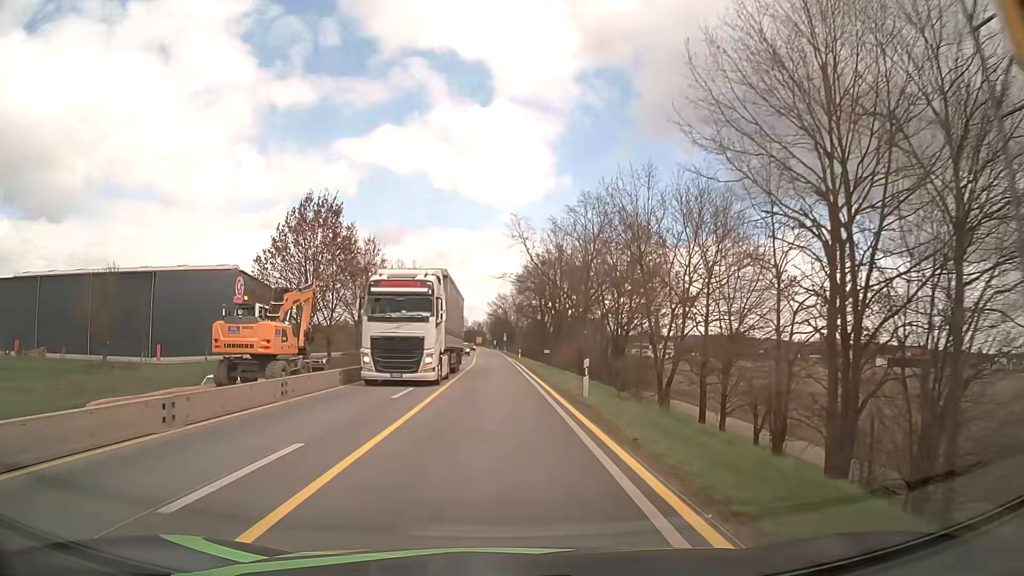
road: primary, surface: asphalt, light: Day
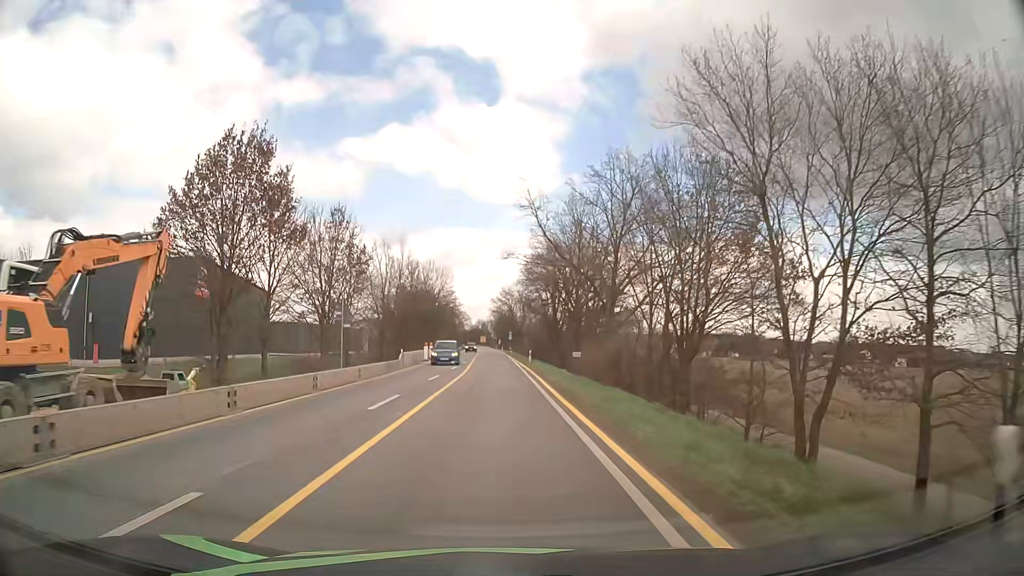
(-0.1, +15.4) m; -1°
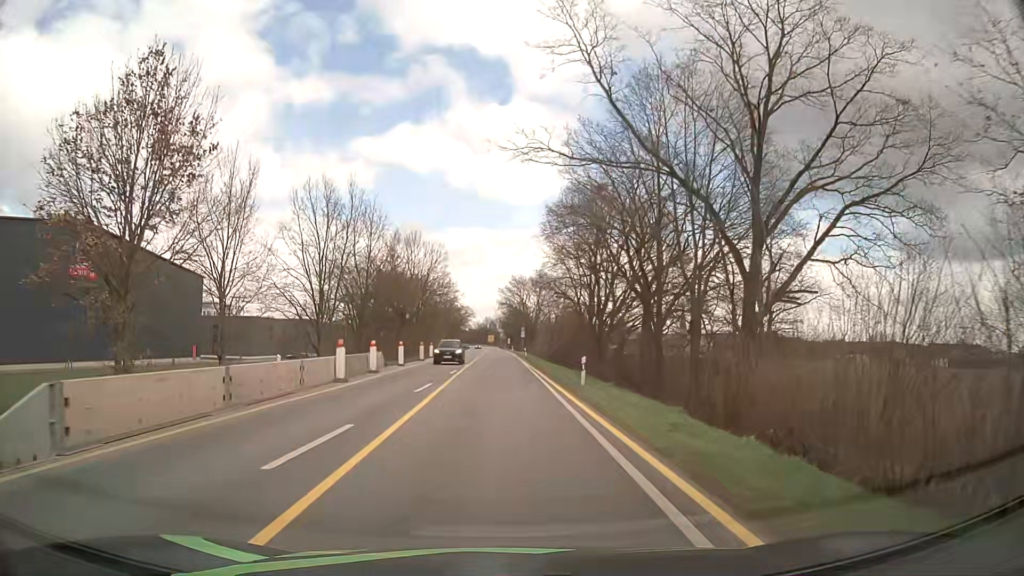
(-0.3, +31.0) m; -1°
(0, +10) (0, +20) (0, +30) (0, +40) (0, +50) (0, +60) (0, +70) (0, +80) (0, +90) (-1, +100) m
